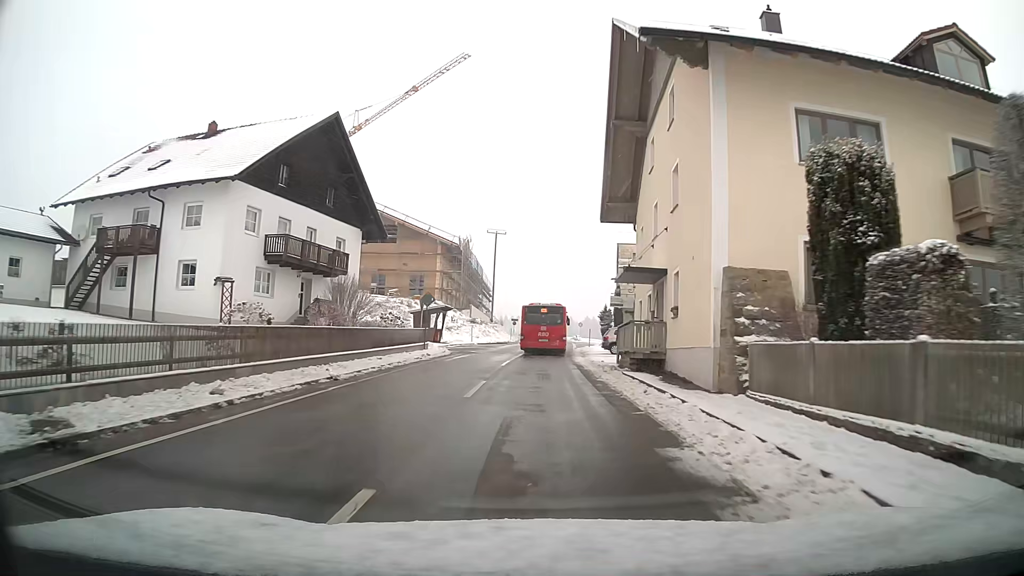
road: tertiary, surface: asphalt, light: Day
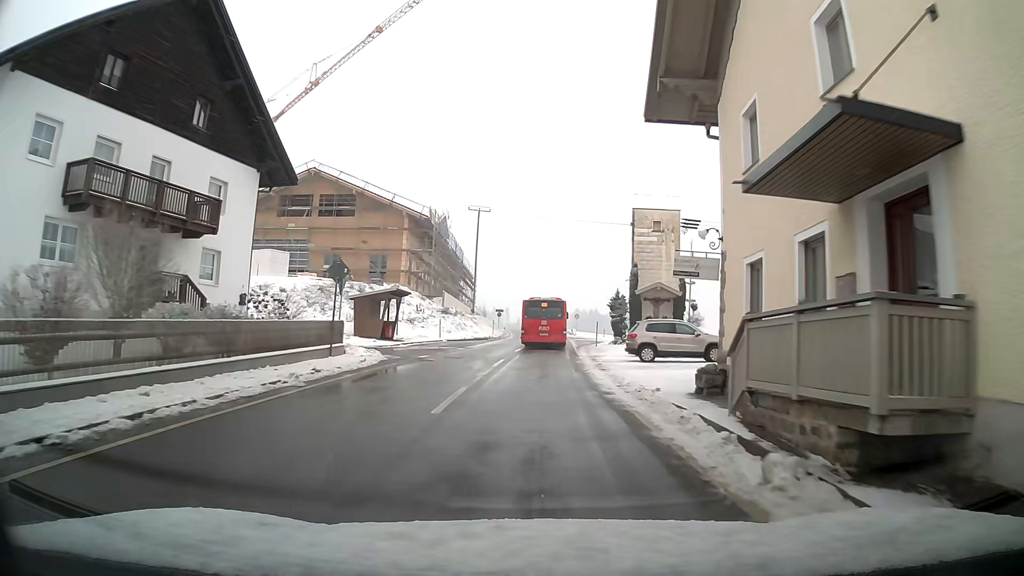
(0.0, +15.0) m; 0°
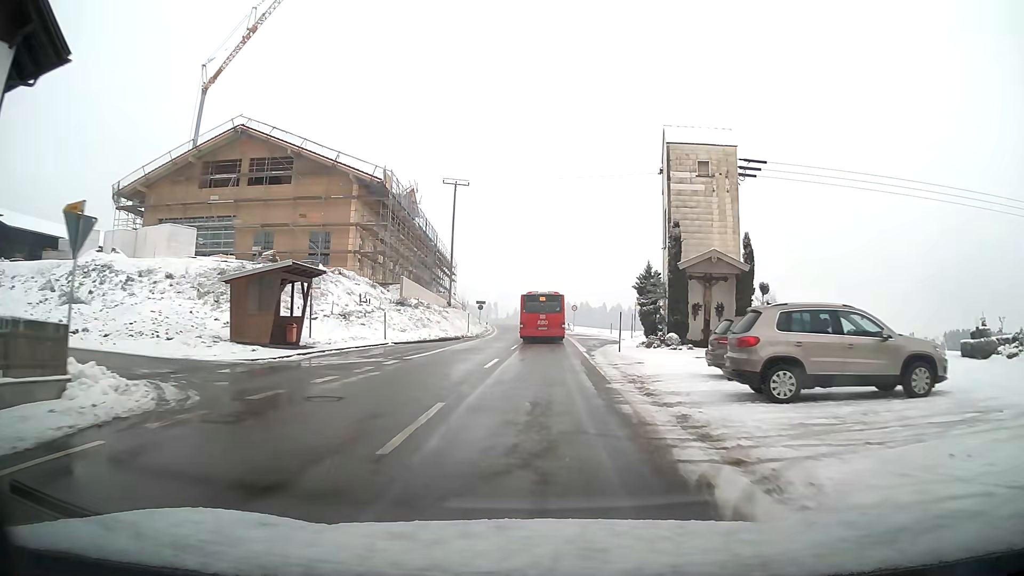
(+0.2, +15.3) m; +2°
